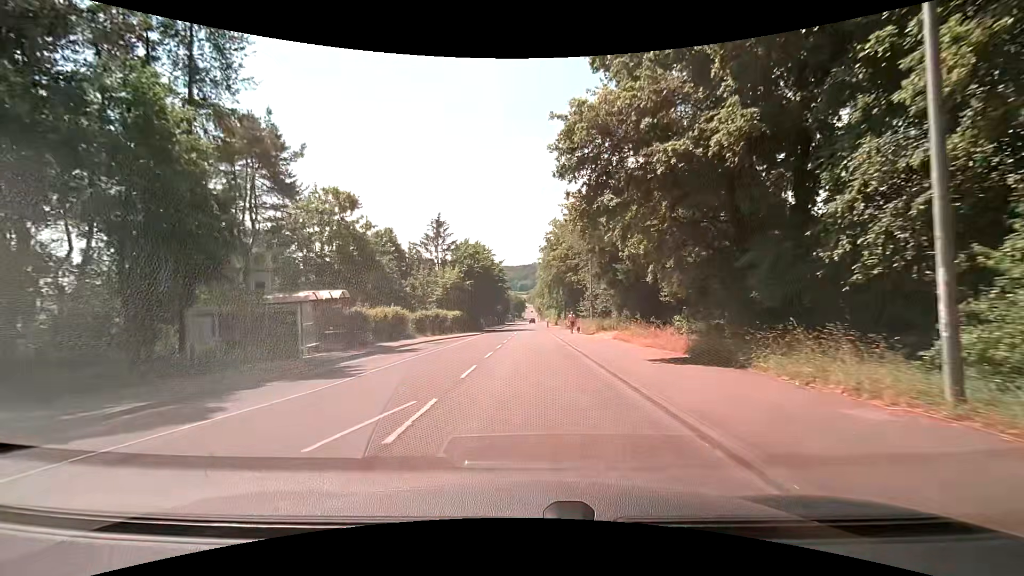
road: tertiary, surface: asphalt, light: Day
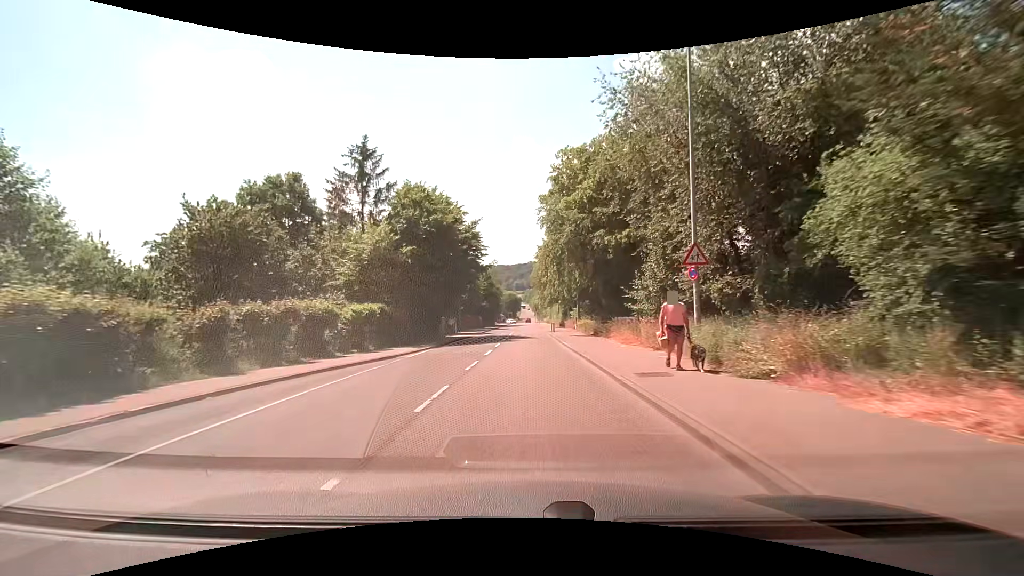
(+0.2, +28.3) m; +2°
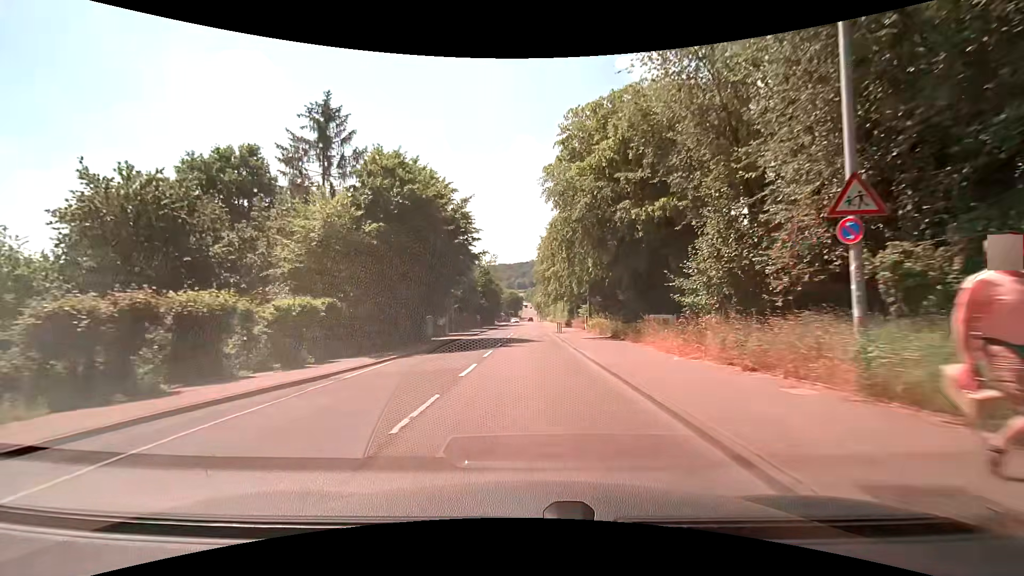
(-0.1, +7.4) m; -1°
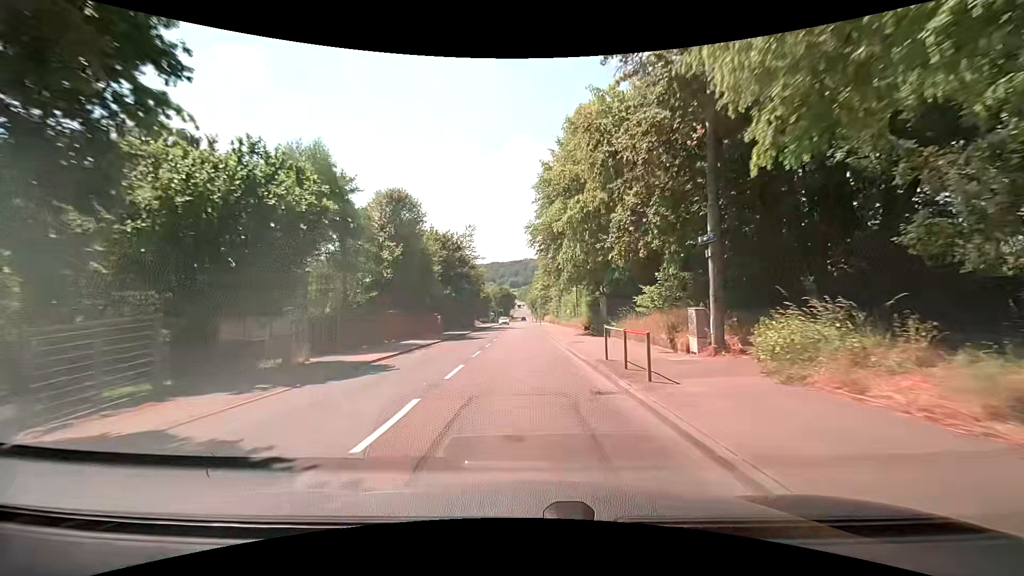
(+0.1, +30.6) m; +1°
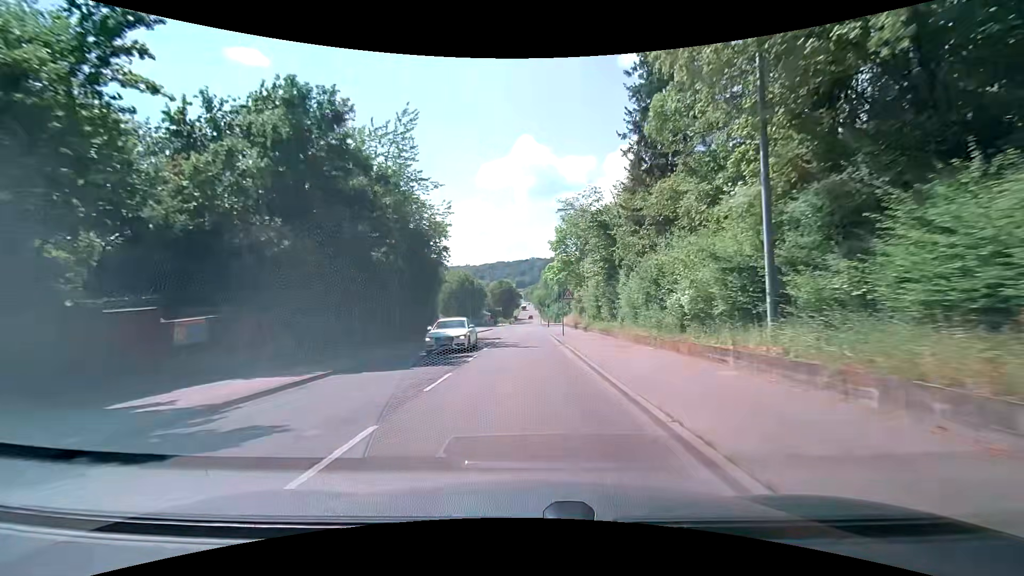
(-0.4, +37.7) m; -1°
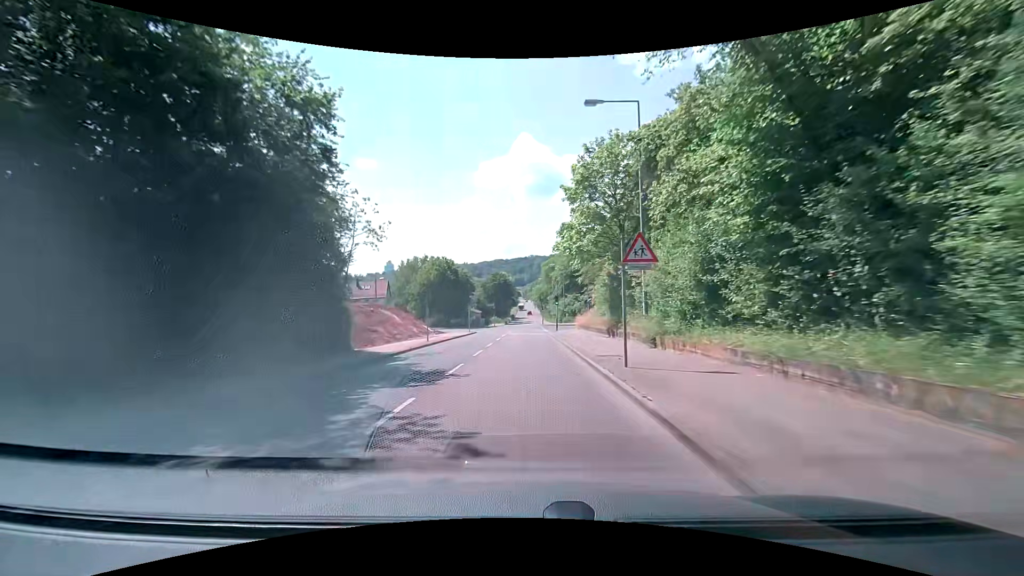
(-0.2, +21.8) m; -1°
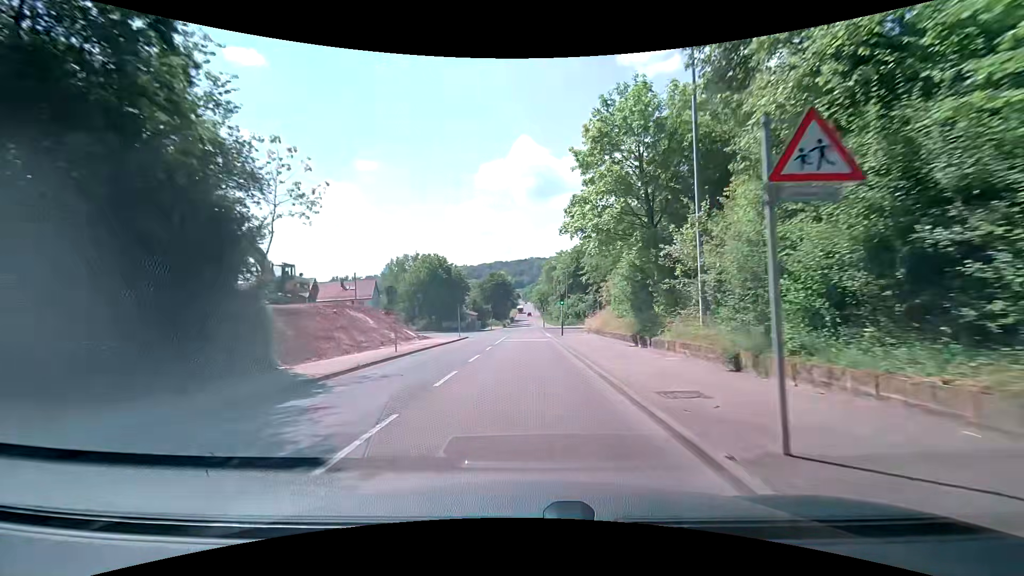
(0.0, +7.1) m; 0°
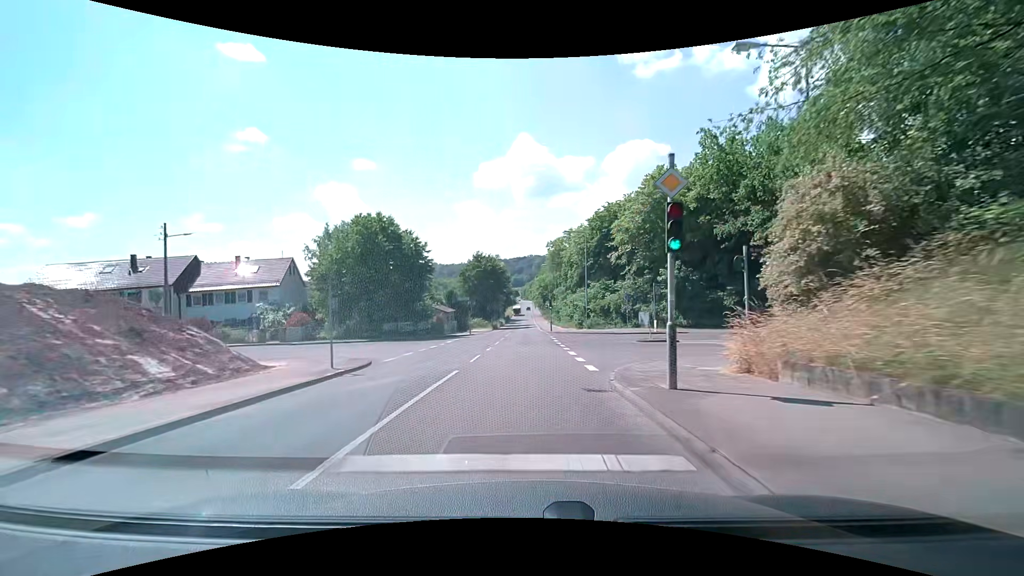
(+0.2, +28.5) m; 0°
(0, +10) (0, +20) (0, +30) (0, +40) (0, +50) (0, +60) (0, +70) (0, +80) (0, +90) (0, +100) m
